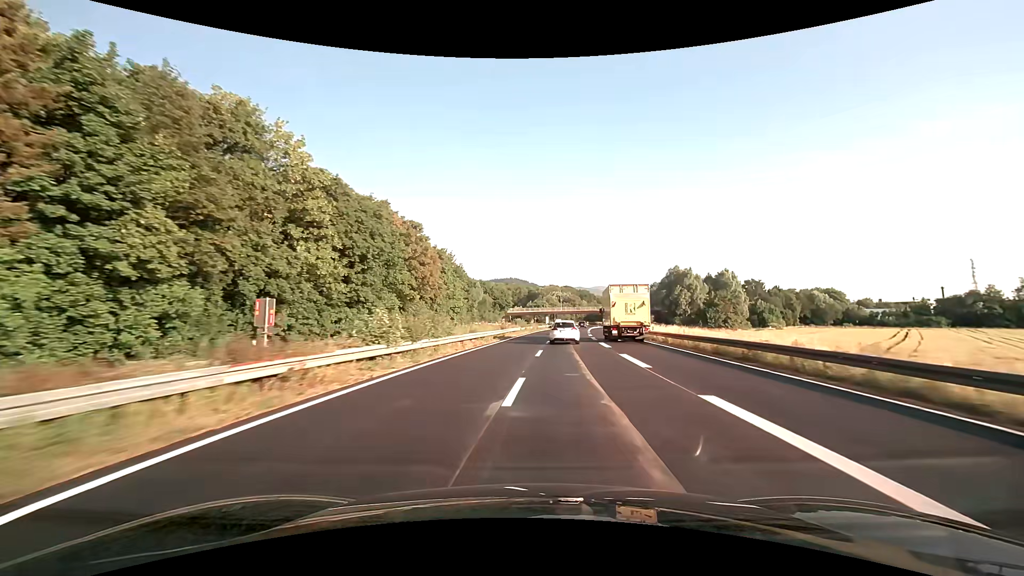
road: trunk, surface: asphalt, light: Day
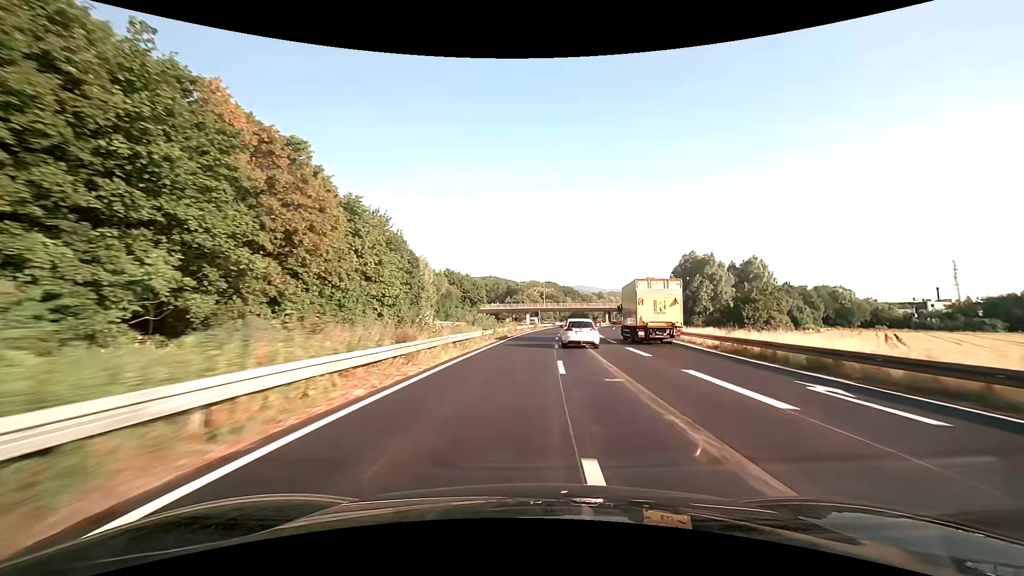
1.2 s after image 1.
(+0.6, +31.1) m; +2°
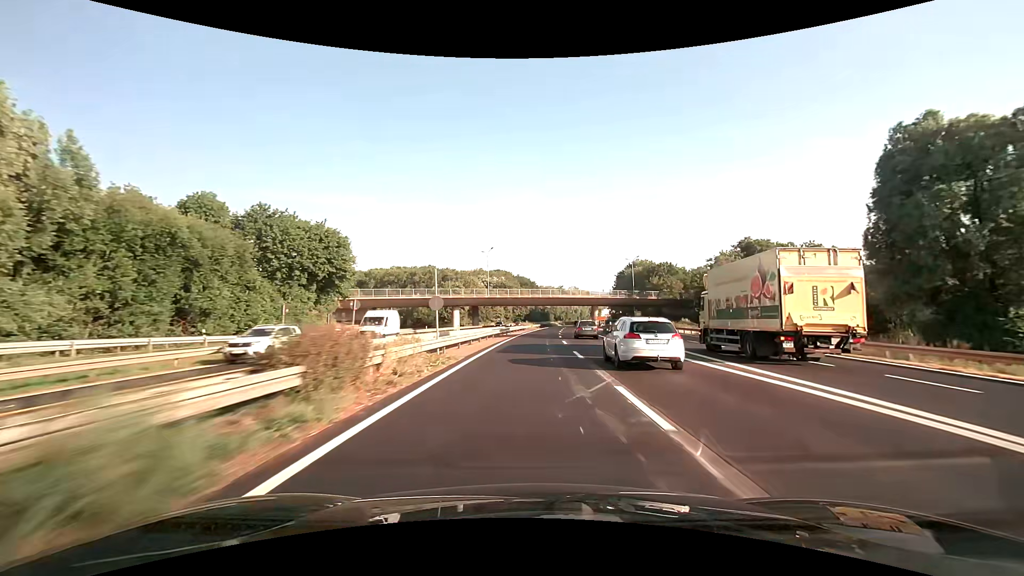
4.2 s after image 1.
(+4.0, +78.6) m; +6°
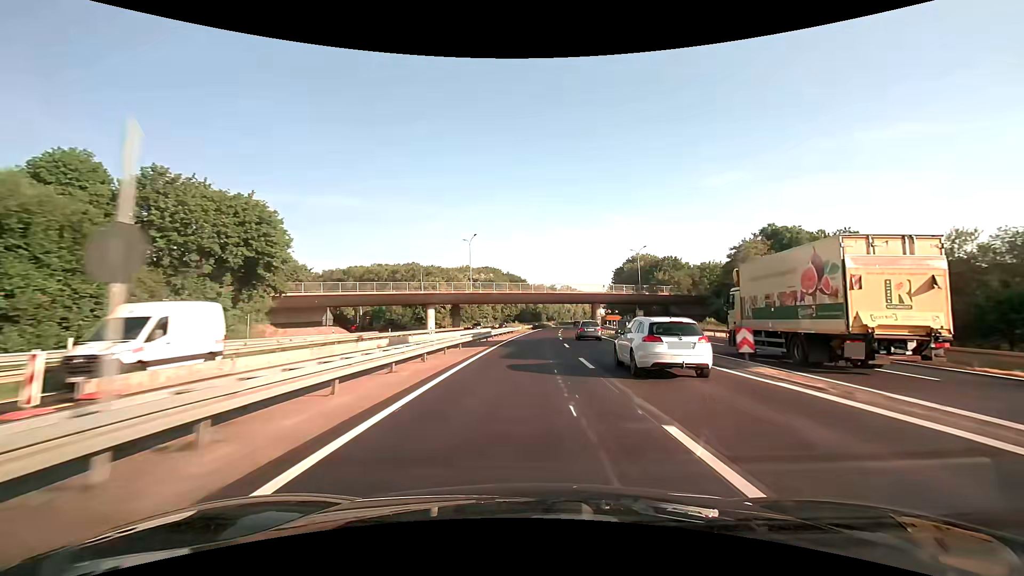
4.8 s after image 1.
(+0.1, +15.8) m; +1°
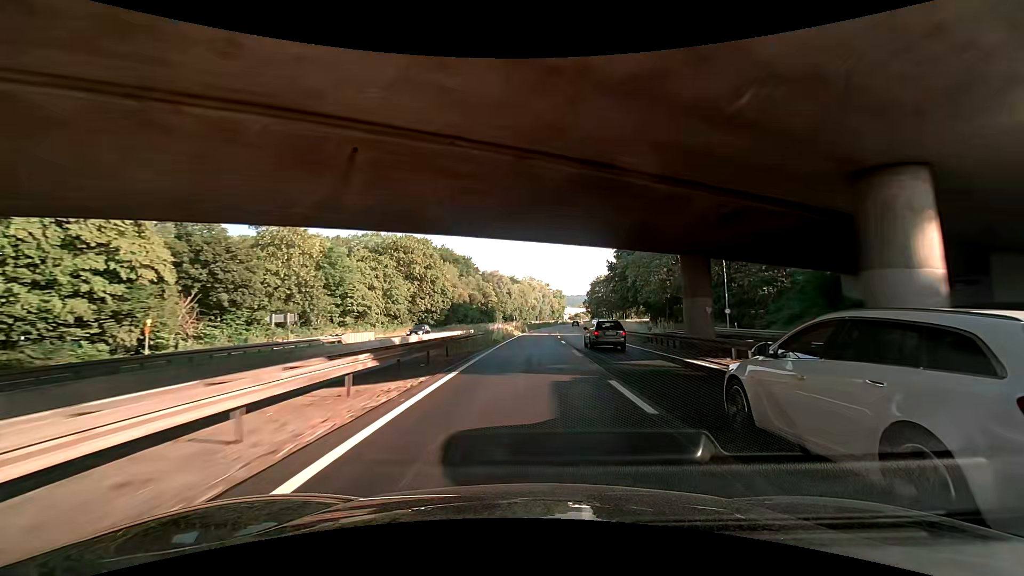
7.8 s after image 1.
(+3.2, +79.2) m; +5°
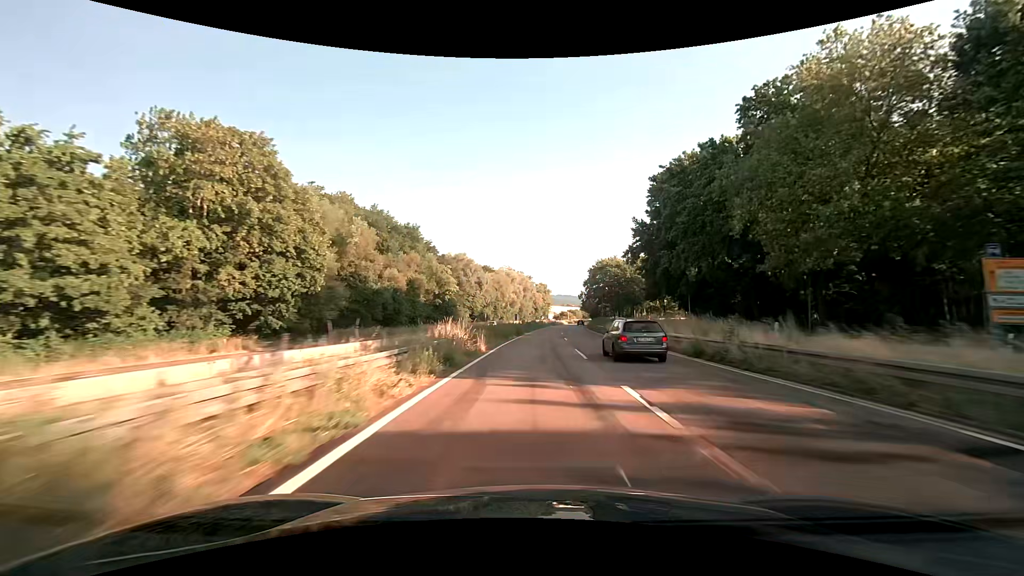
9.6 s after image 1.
(-1.1, +47.6) m; +2°
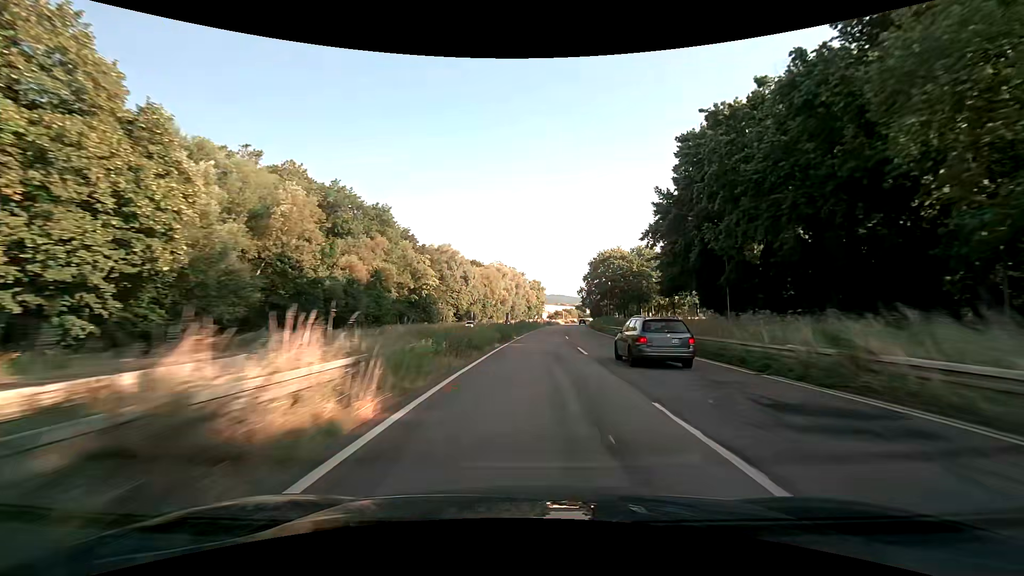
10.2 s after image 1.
(+0.2, +15.9) m; +1°
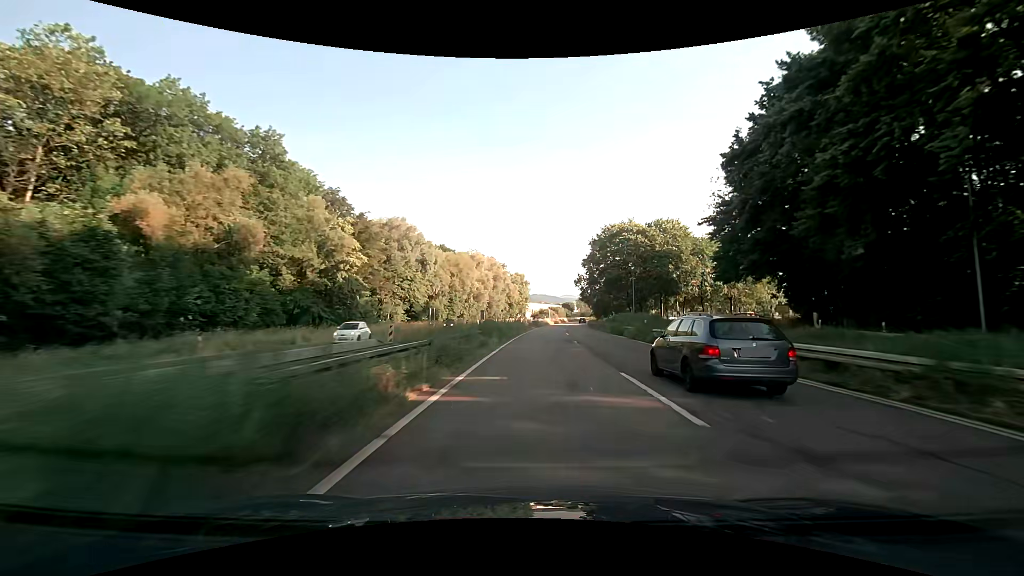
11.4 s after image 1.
(+0.7, +31.7) m; +2°
(0, +10) (0, +20) (0, +30) (+1, +40) (+1, +50) (+2, +60) (+2, +70) (+3, +80) (+4, +90) (+5, +100) m
